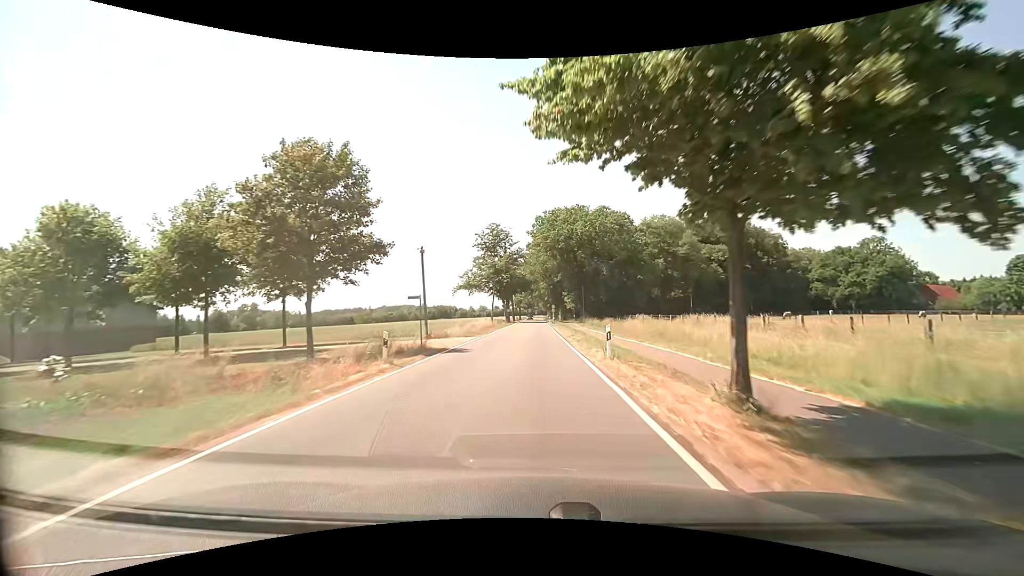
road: secondary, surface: asphalt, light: Day
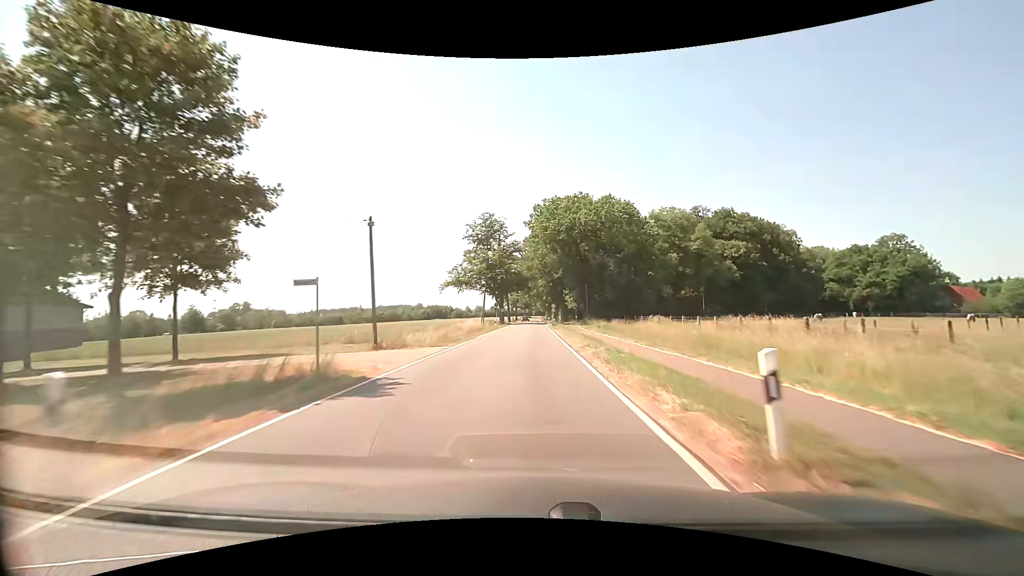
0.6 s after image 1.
(0.0, +10.3) m; 0°
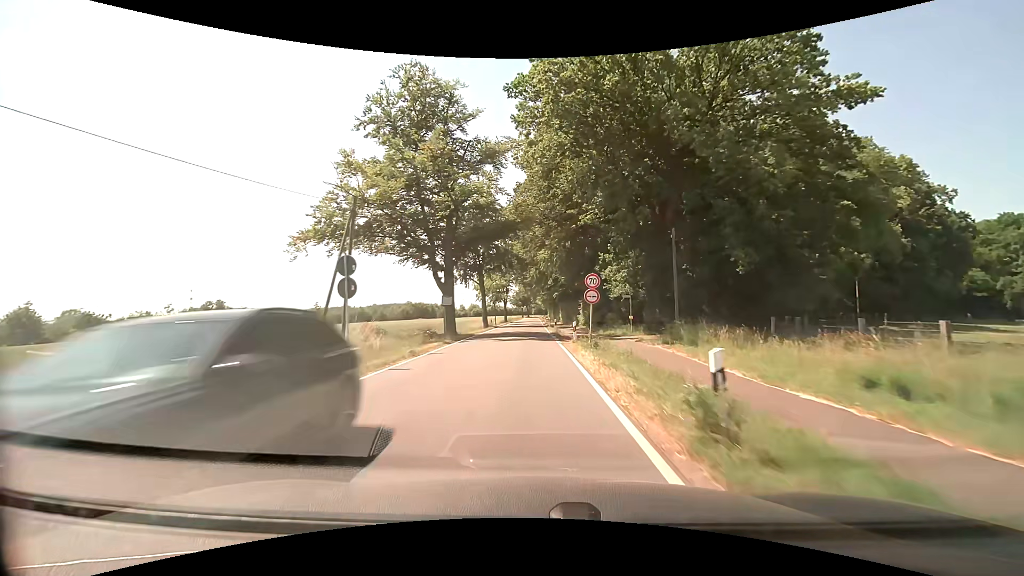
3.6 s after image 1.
(+0.8, +50.6) m; 0°
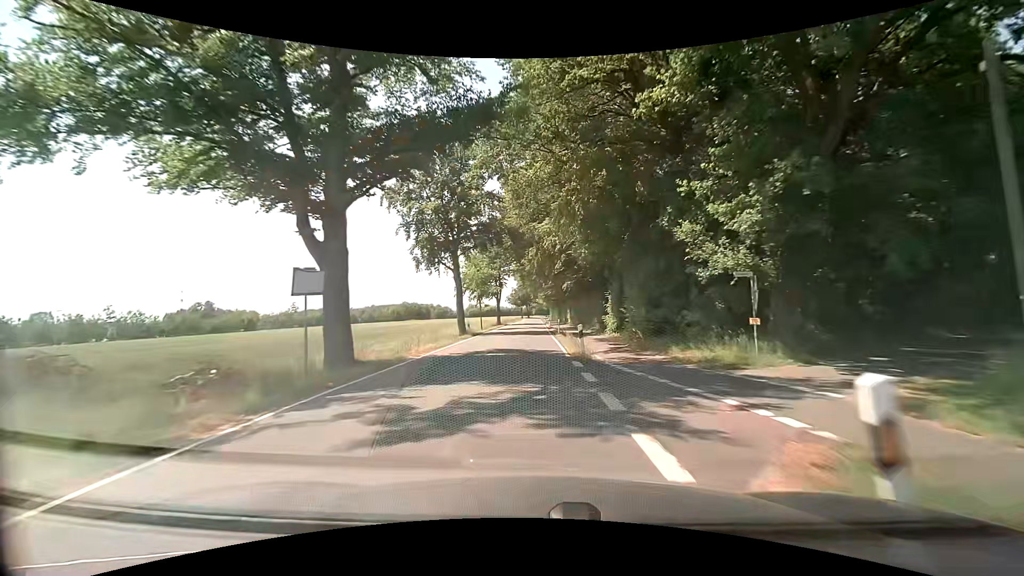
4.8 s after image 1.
(0.0, +19.9) m; 0°
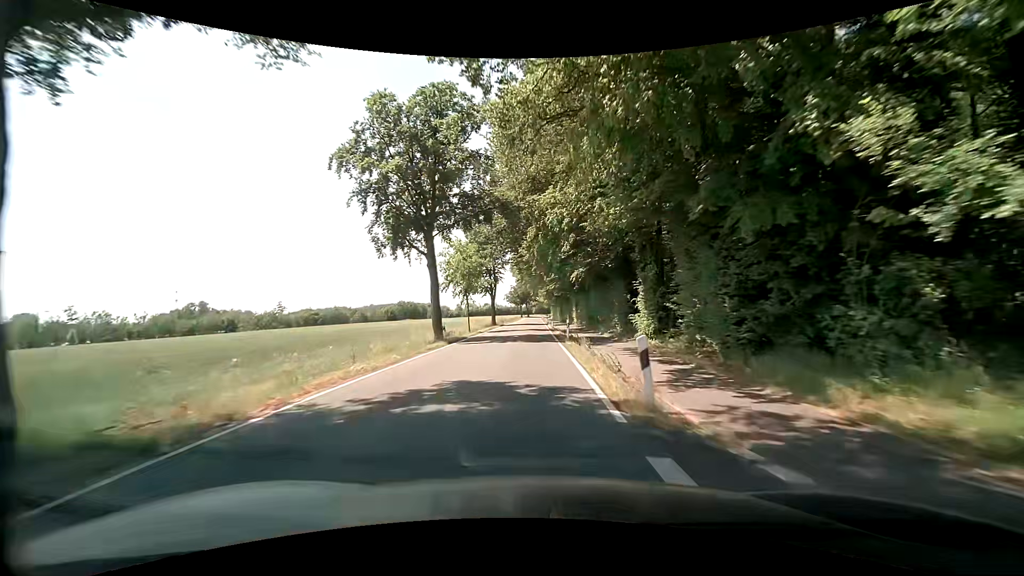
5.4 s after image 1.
(0.0, +9.9) m; 0°
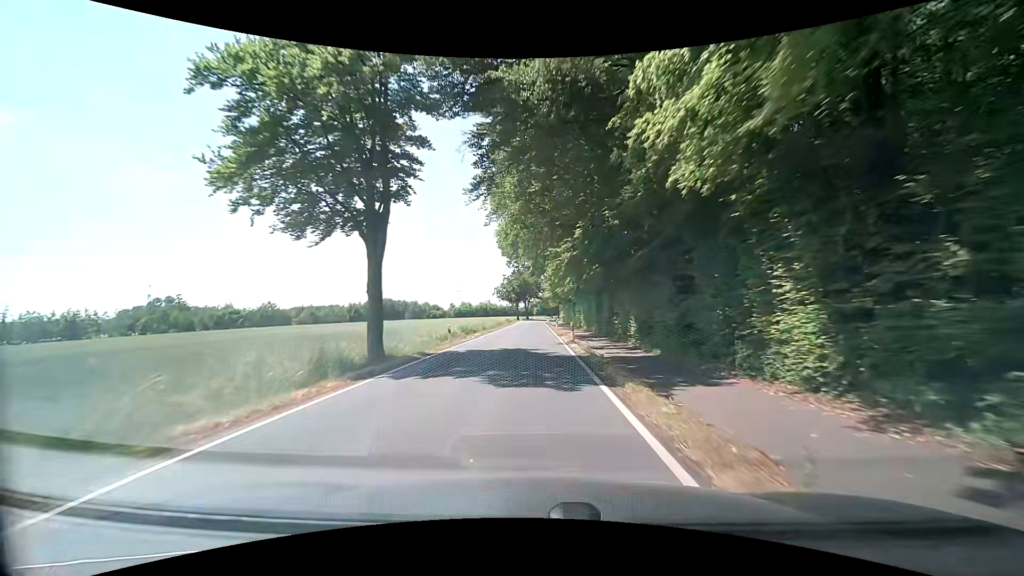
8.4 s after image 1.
(0.0, +50.1) m; 0°
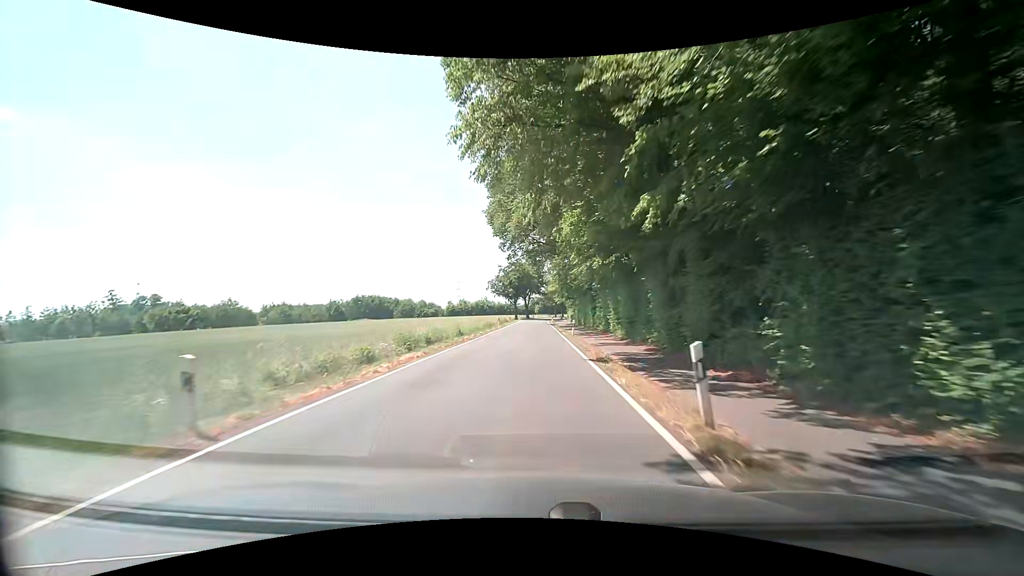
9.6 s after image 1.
(+0.1, +20.2) m; 0°
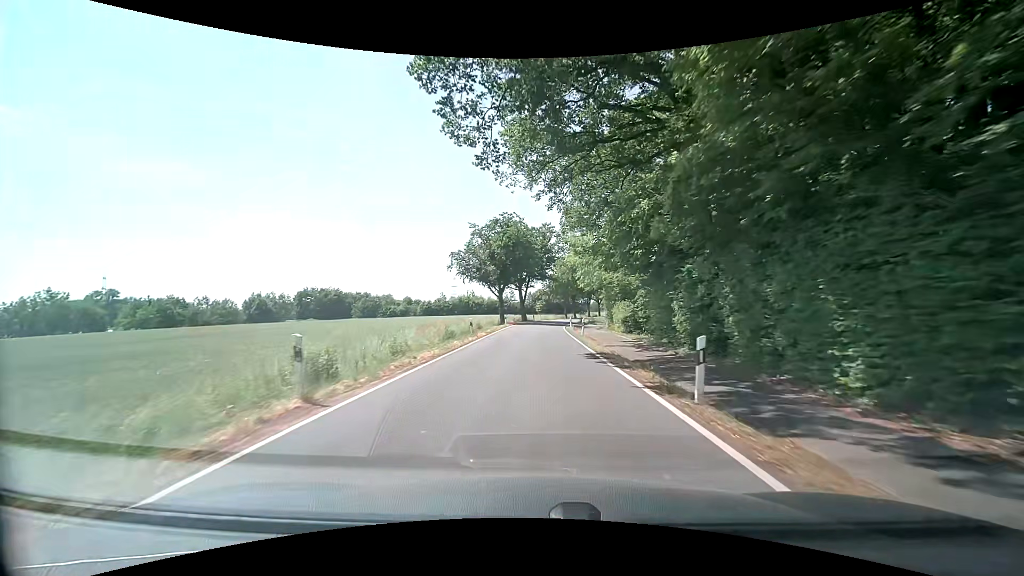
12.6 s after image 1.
(-0.1, +48.0) m; 0°
(0, +10) (0, +20) (0, +30) (0, +40) (+1, +50) (+2, +60) (+3, +70) (+5, +80) (+7, +89) (+9, +99) m
